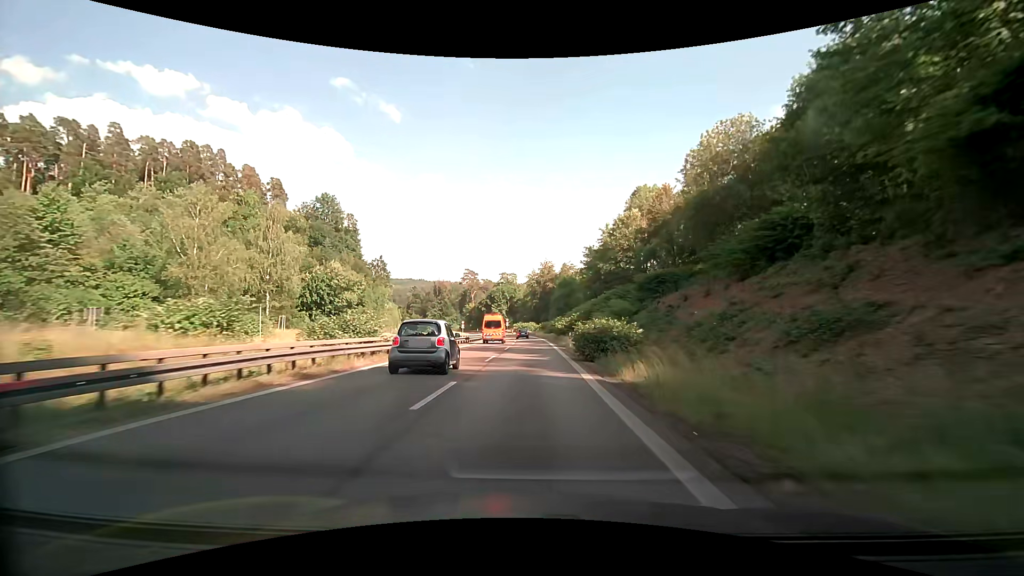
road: trunk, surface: asphalt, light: Day
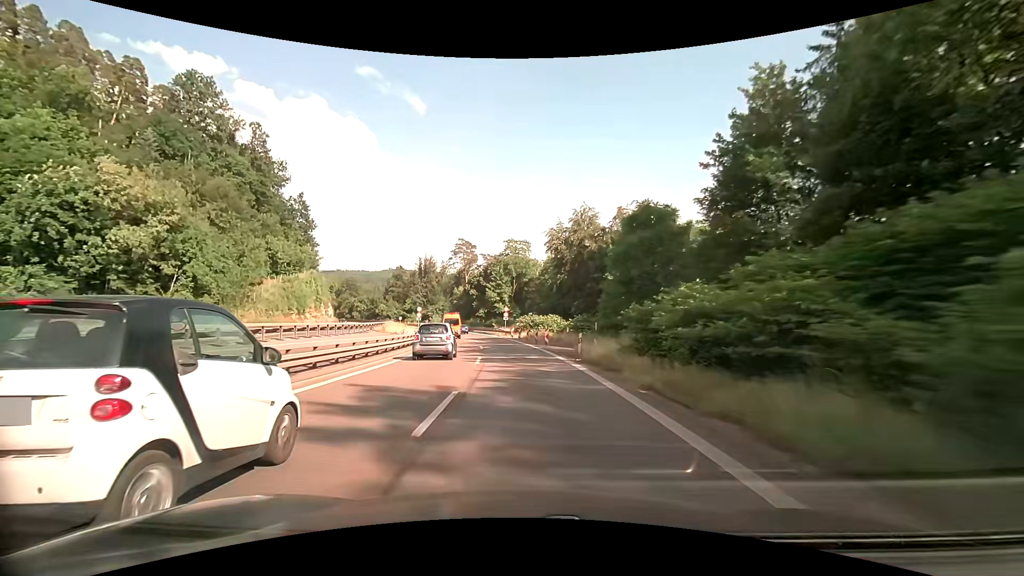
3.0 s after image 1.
(+0.2, +62.2) m; -1°
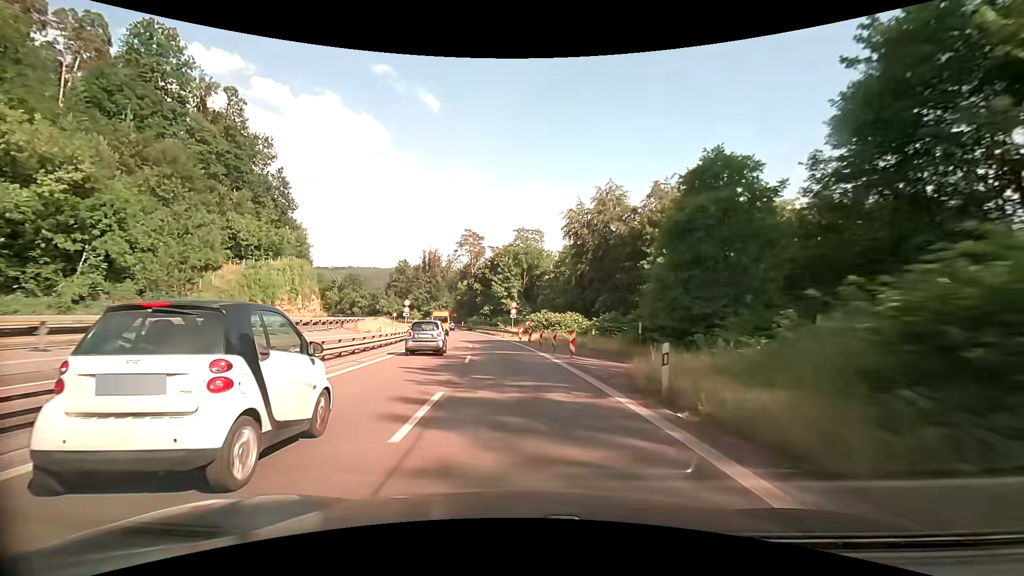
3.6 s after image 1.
(-0.1, +12.5) m; -1°
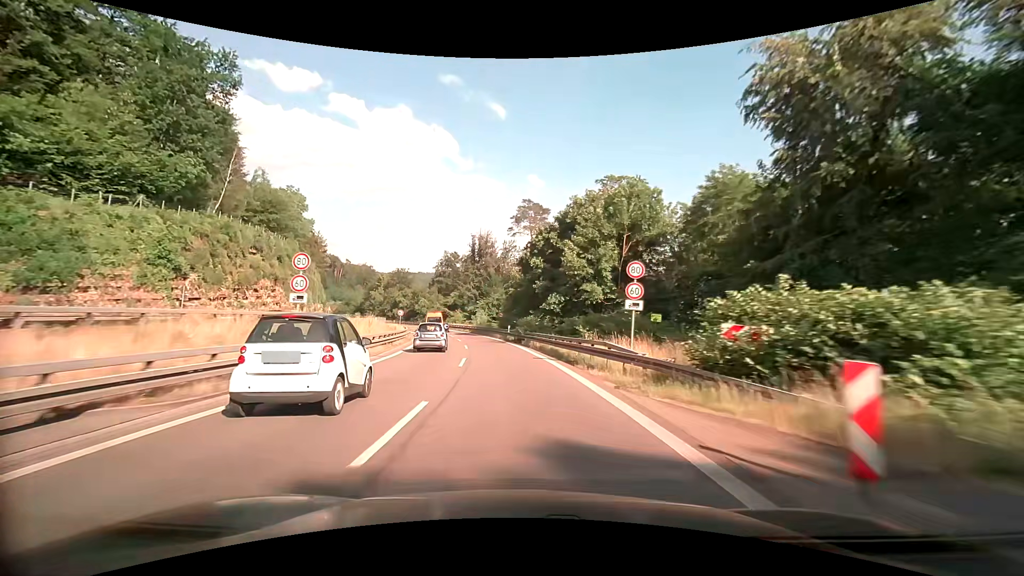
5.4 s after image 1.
(-2.5, +37.3) m; -7°
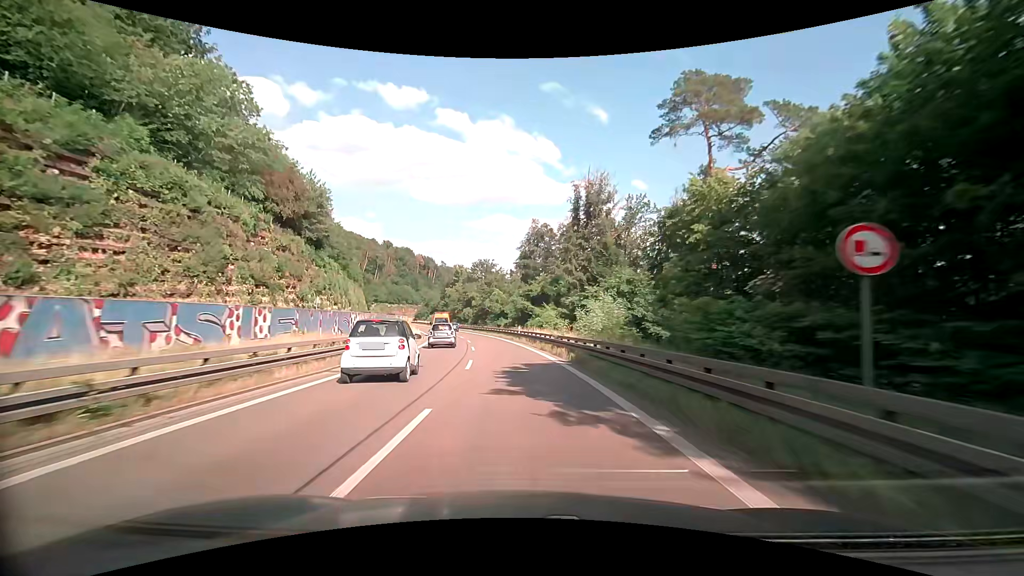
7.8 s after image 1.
(-5.2, +49.6) m; -12°
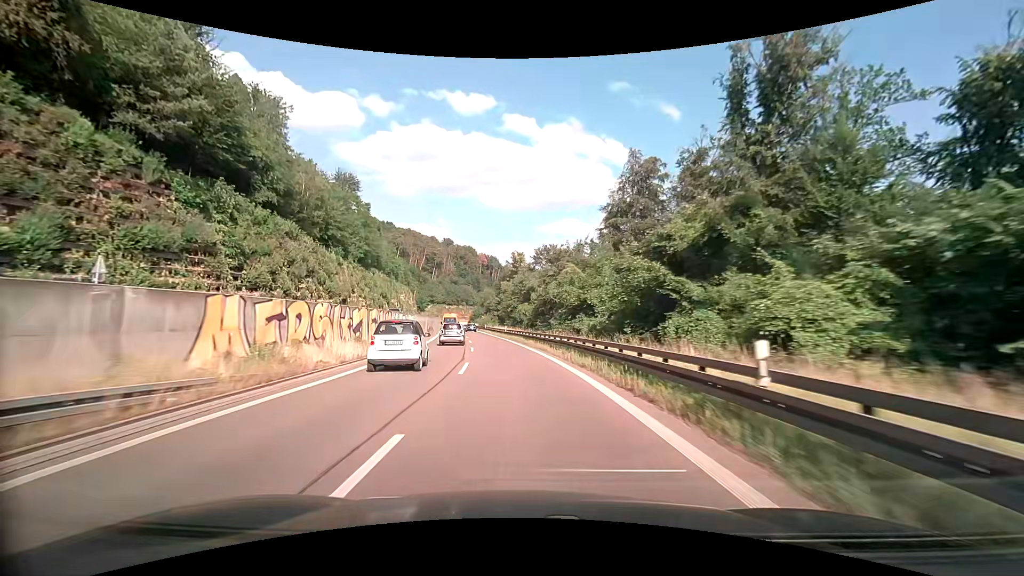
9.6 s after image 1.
(-2.3, +37.4) m; -8°
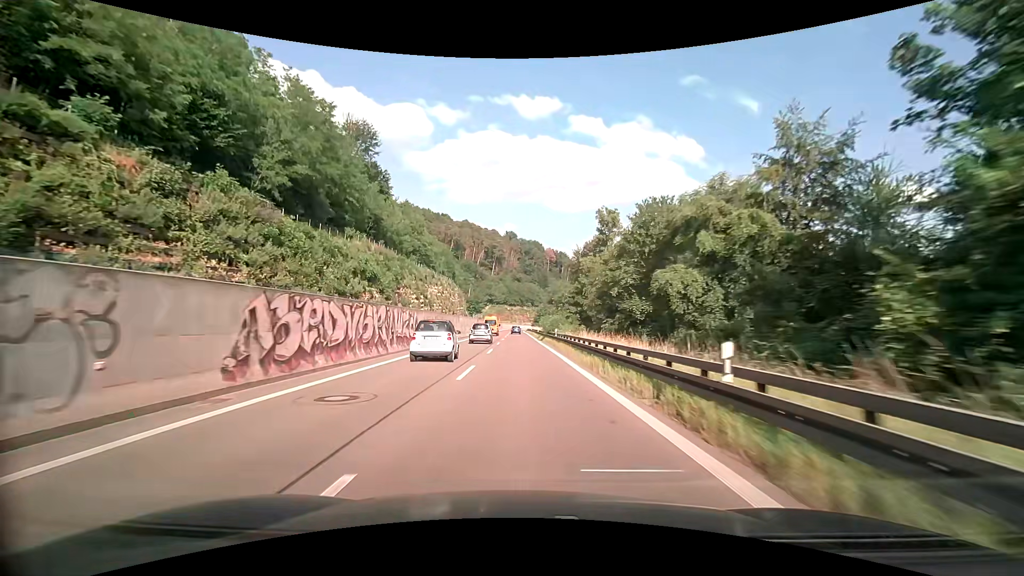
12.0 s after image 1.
(-4.2, +49.8) m; -9°
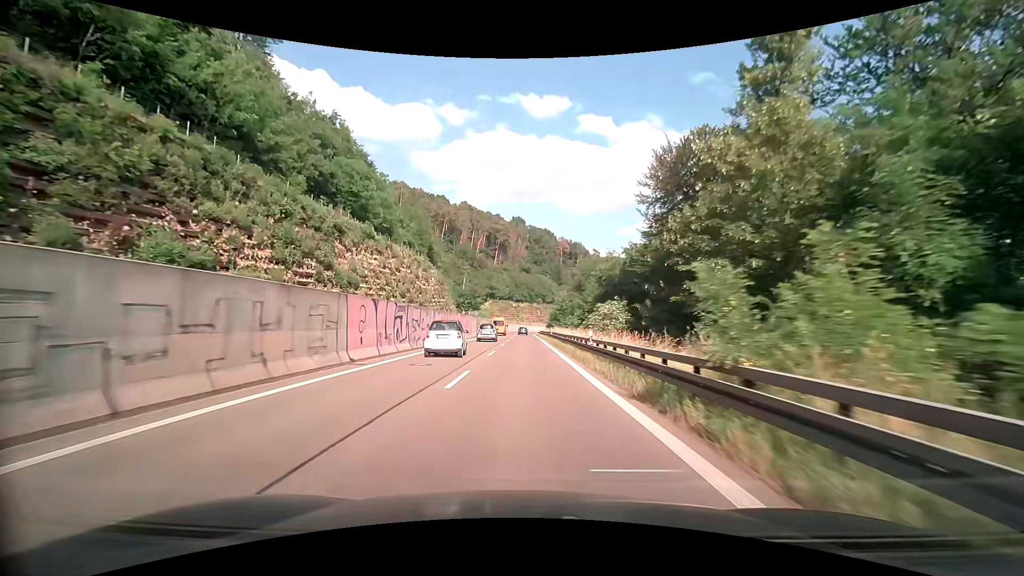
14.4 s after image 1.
(-0.6, +49.8) m; -1°
(0, +10) (0, +20) (0, +30) (0, +40) (0, +50) (0, +60) (0, +70) (0, +80) (0, +90) (0, +100) m
